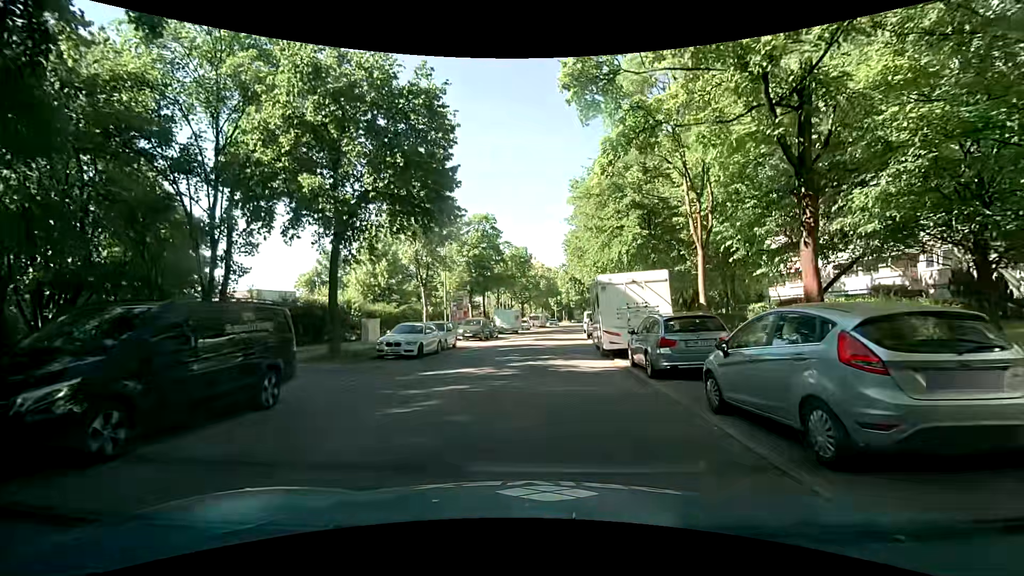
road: residential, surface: asphalt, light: Day
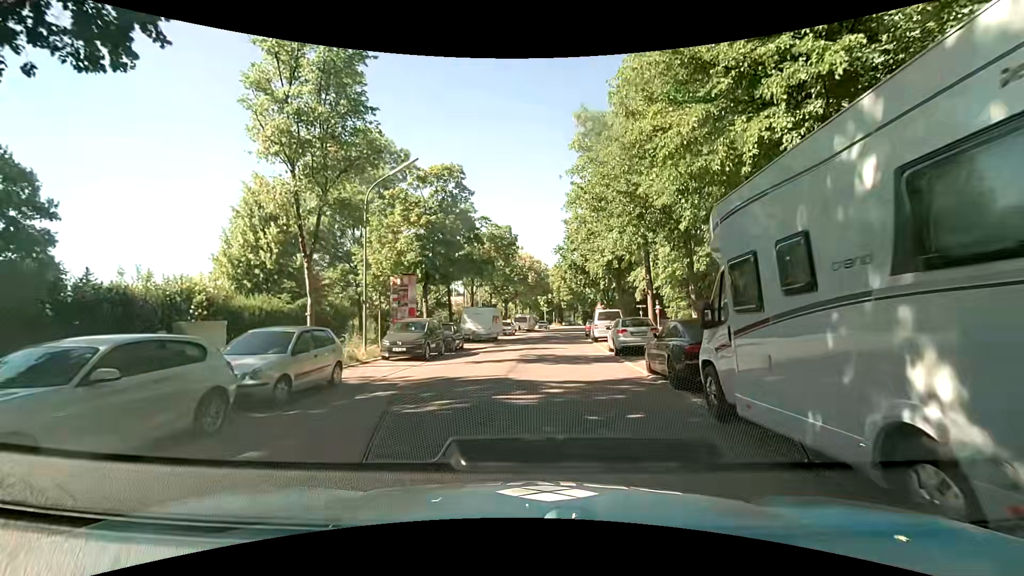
(-0.4, +15.3) m; -1°
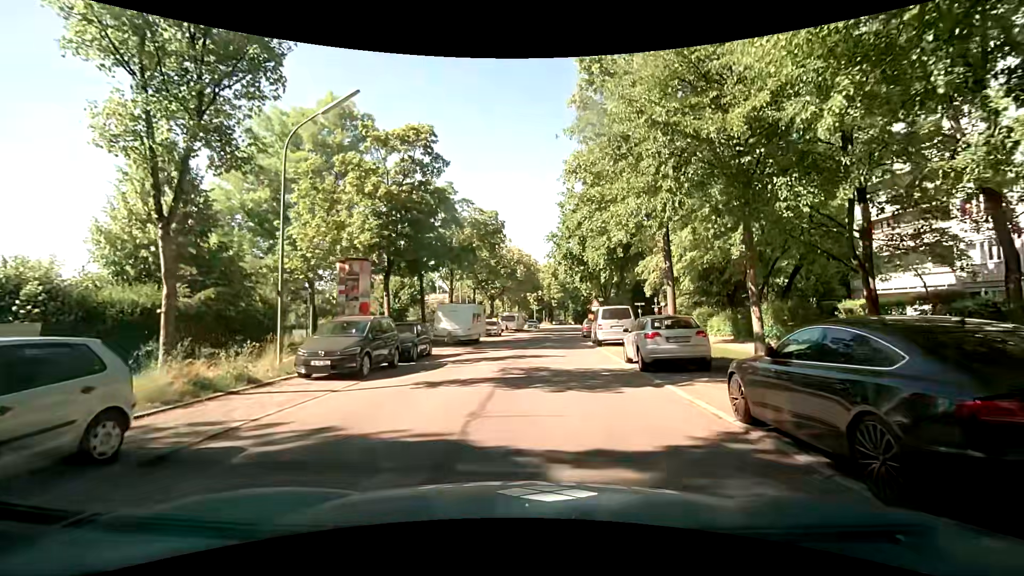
(-0.2, +6.1) m; -1°
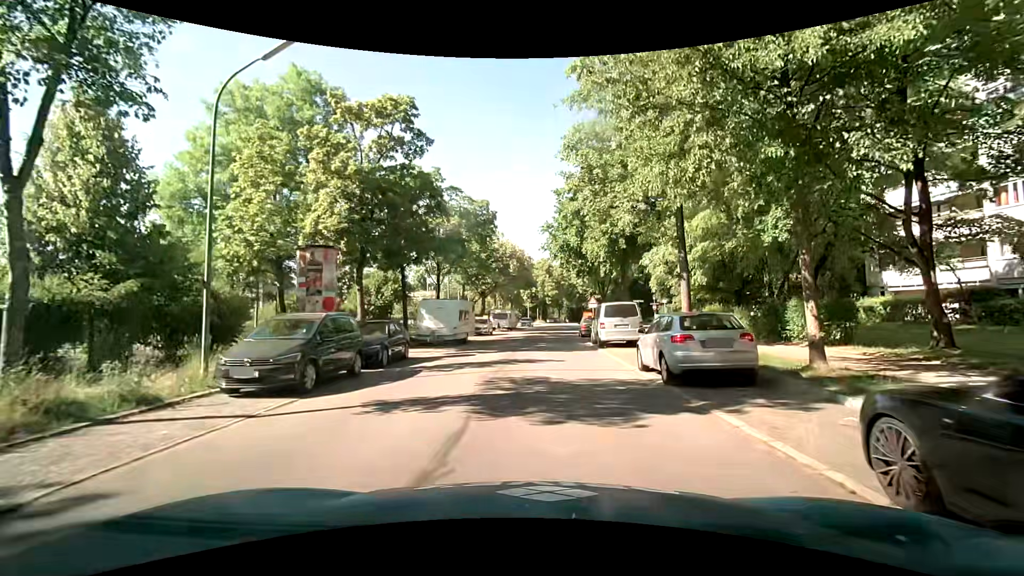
(+0.1, +2.9) m; +1°
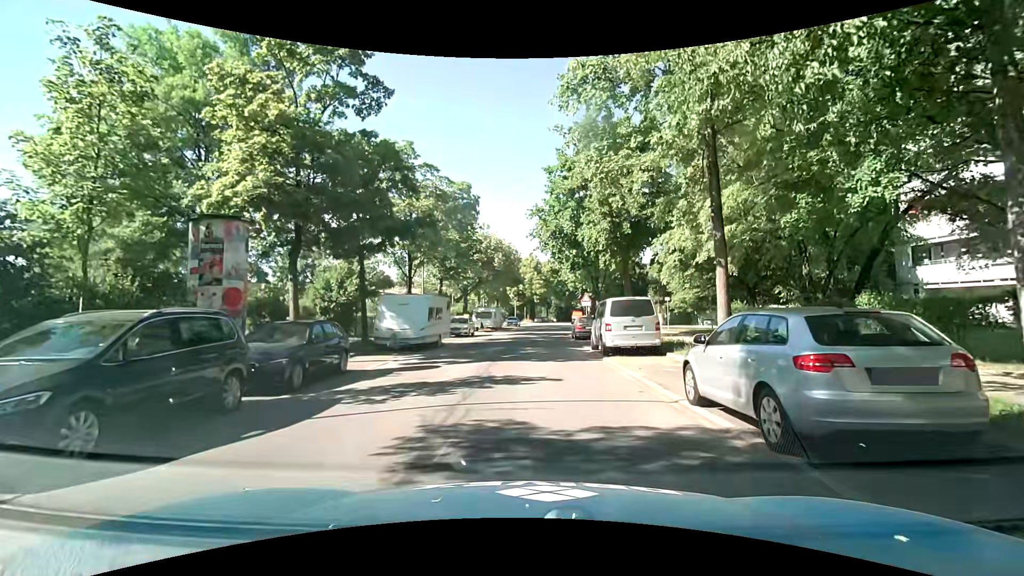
(+0.1, +4.8) m; +2°
